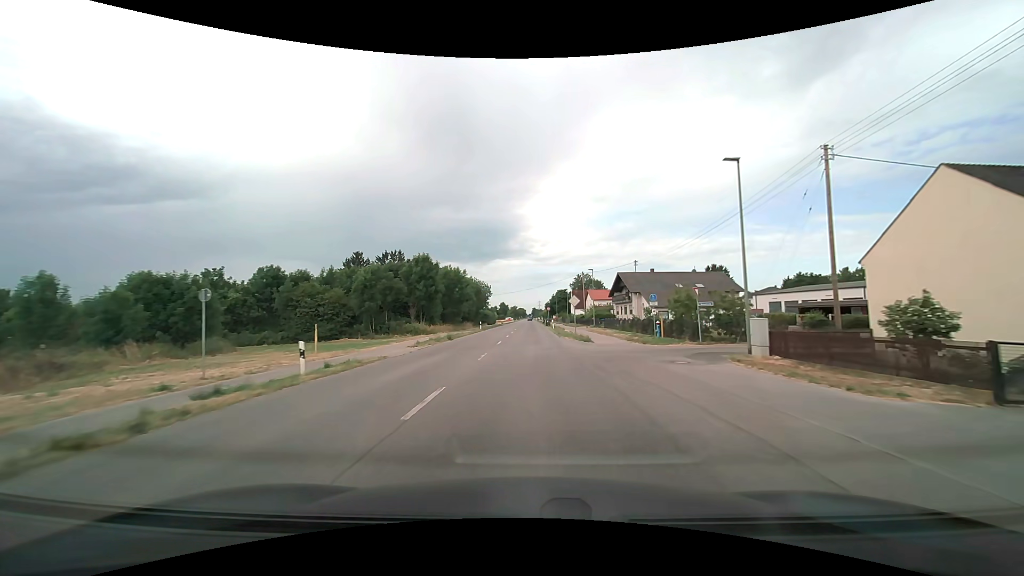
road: tertiary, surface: asphalt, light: Day
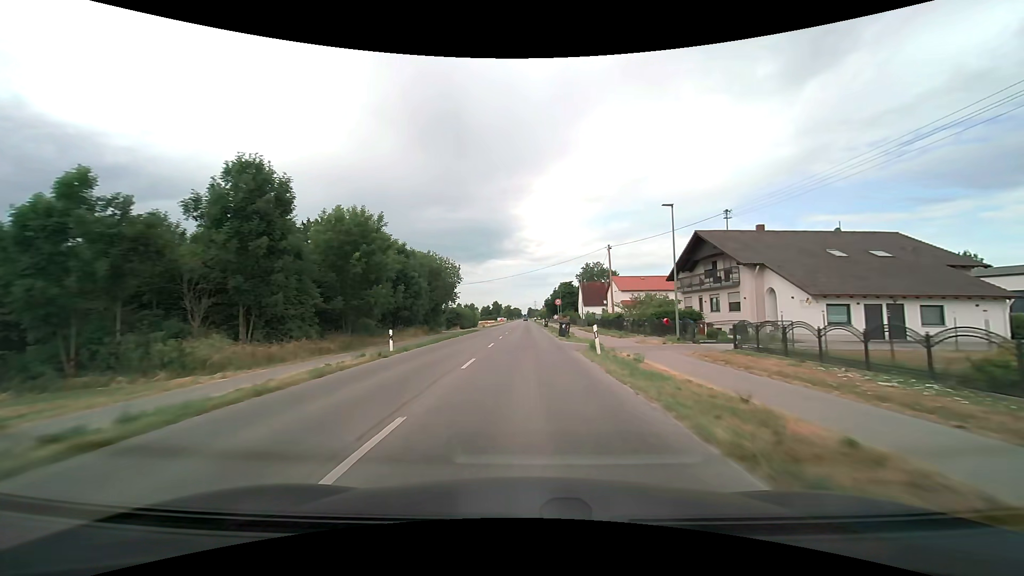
(+0.1, +38.8) m; 0°
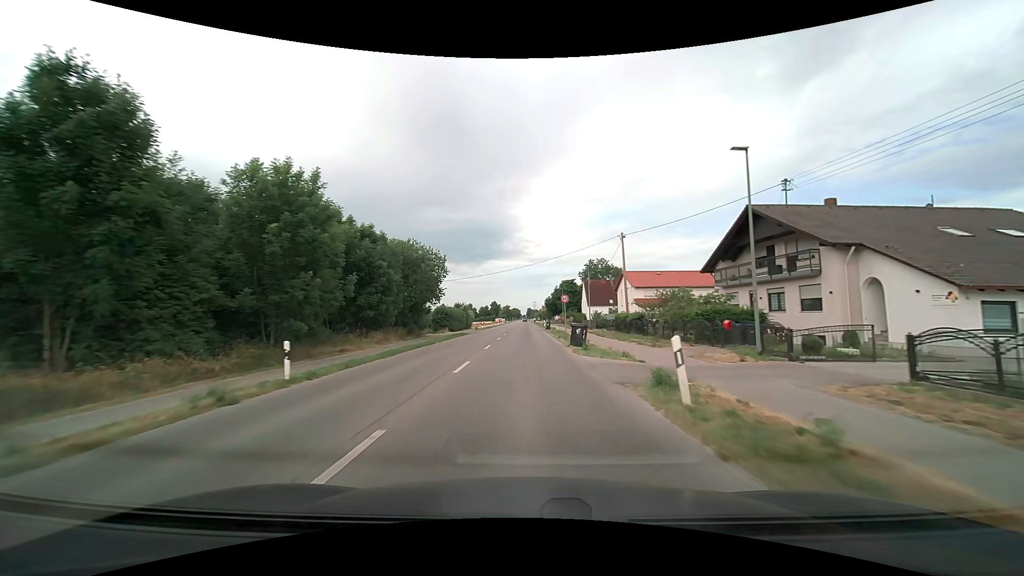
(0.0, +9.8) m; 0°
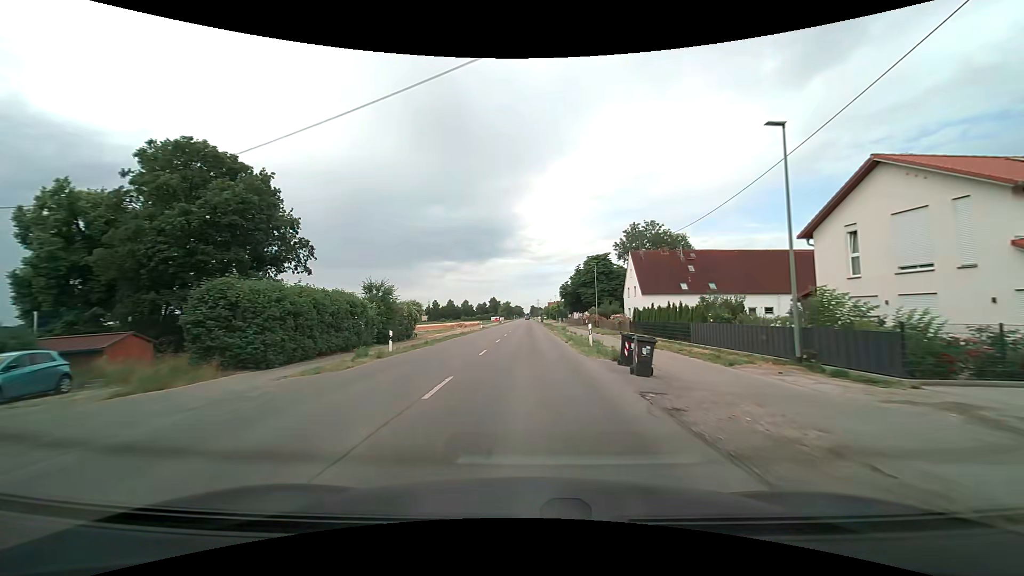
(-0.2, +48.9) m; 0°
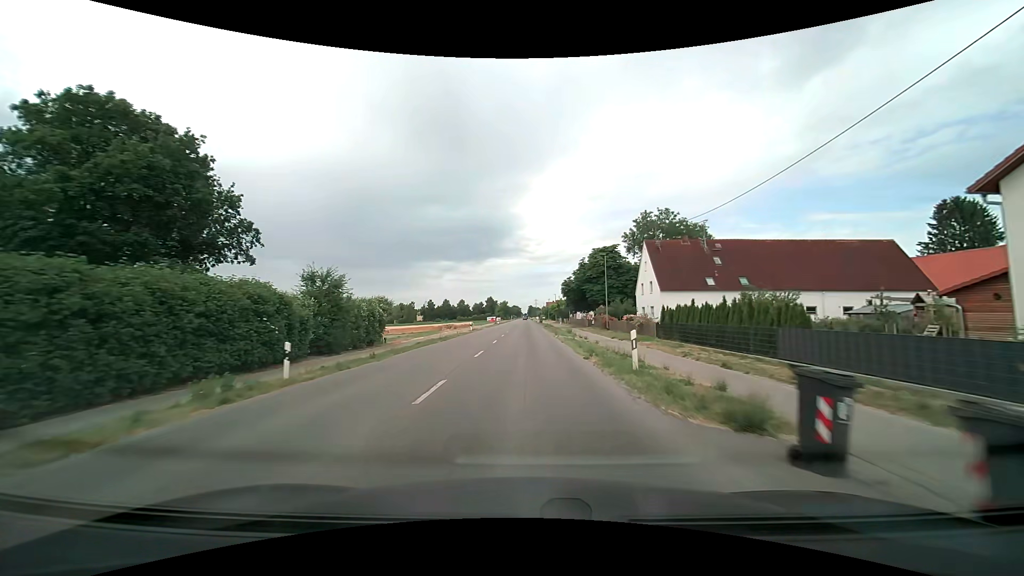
(0.0, +9.4) m; 0°
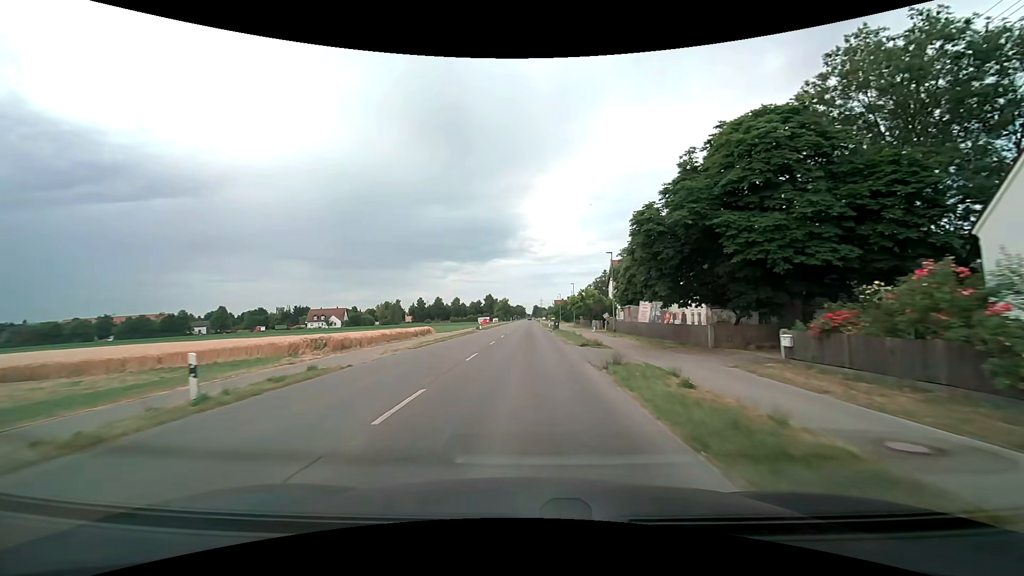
(0.0, +46.4) m; -1°
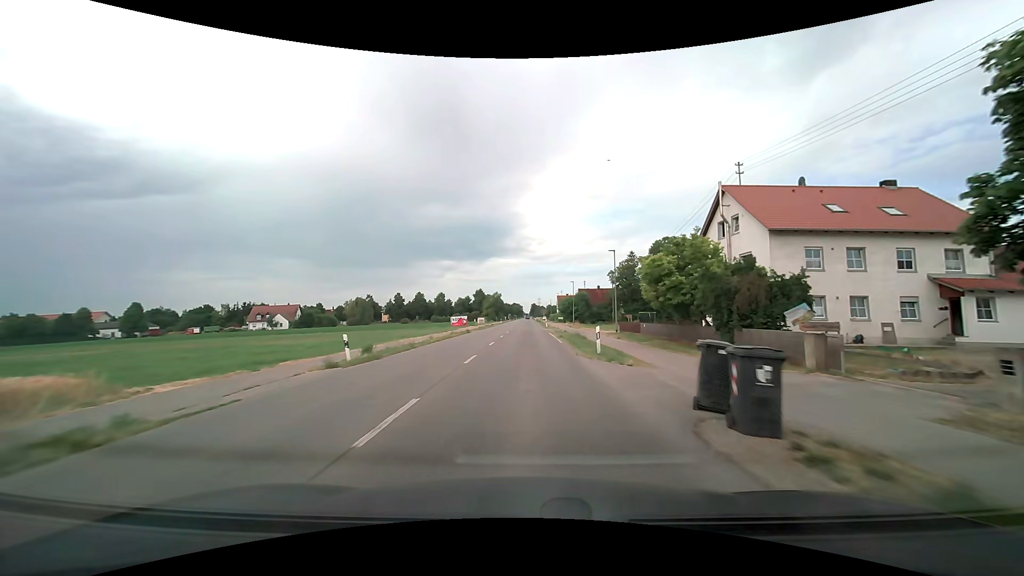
(0.0, +46.2) m; 0°
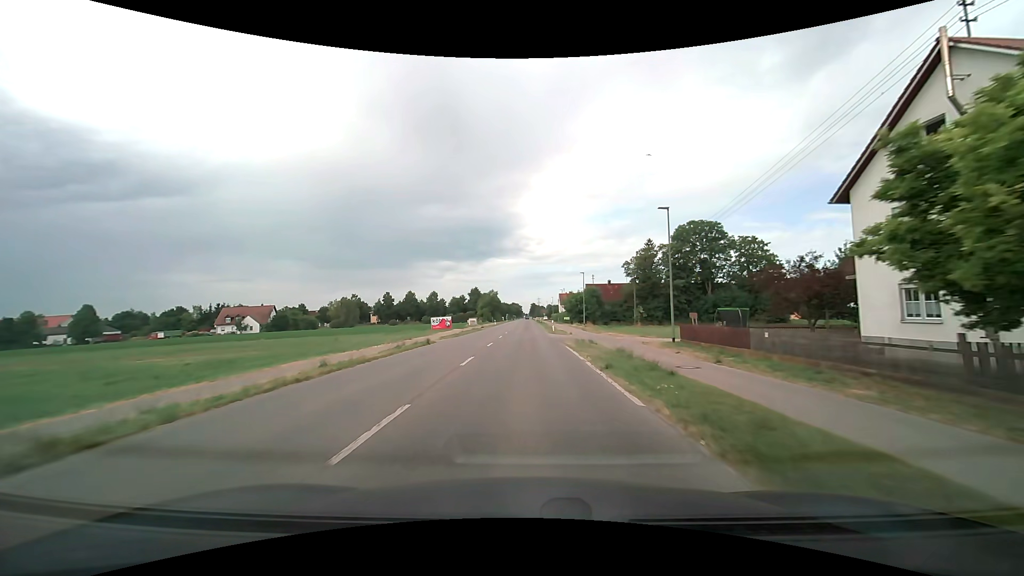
(0.0, +18.6) m; 0°
(0, +10) (0, +20) (0, +30) (0, +40) (0, +50) (0, +60) (0, +70) (0, +80) (0, +90) (0, +100) m
